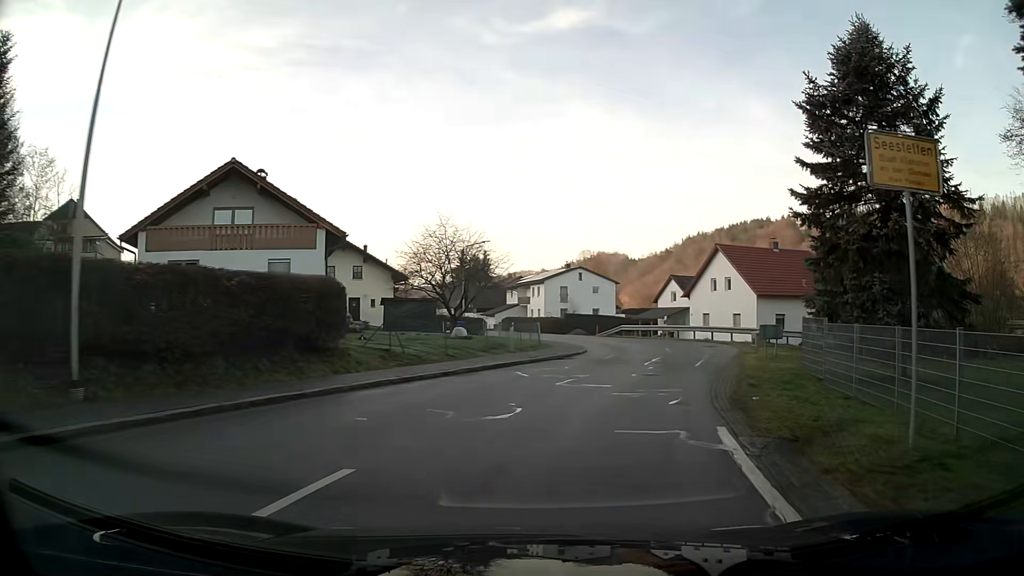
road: tertiary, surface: asphalt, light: Day
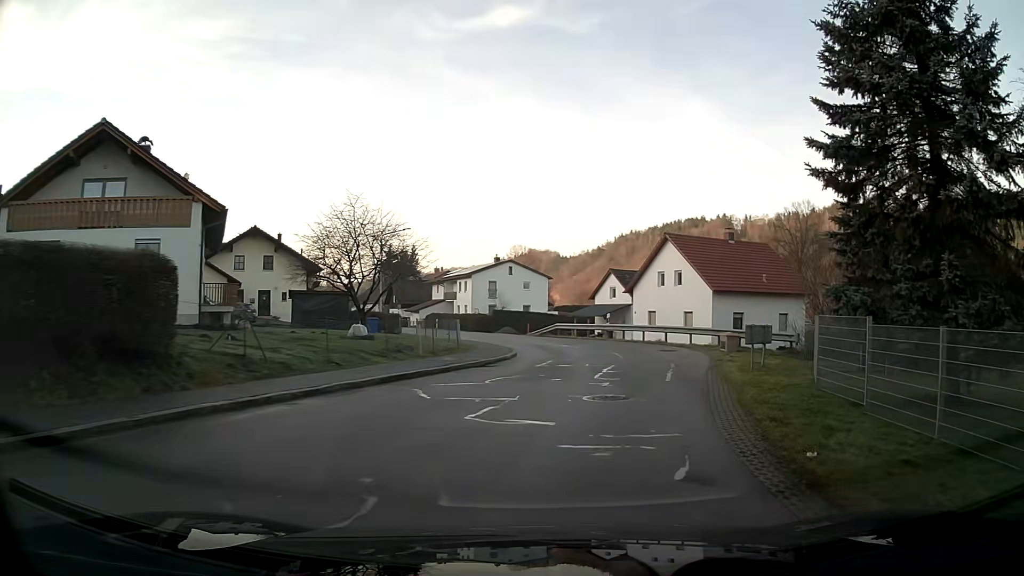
(+0.3, +5.5) m; +6°
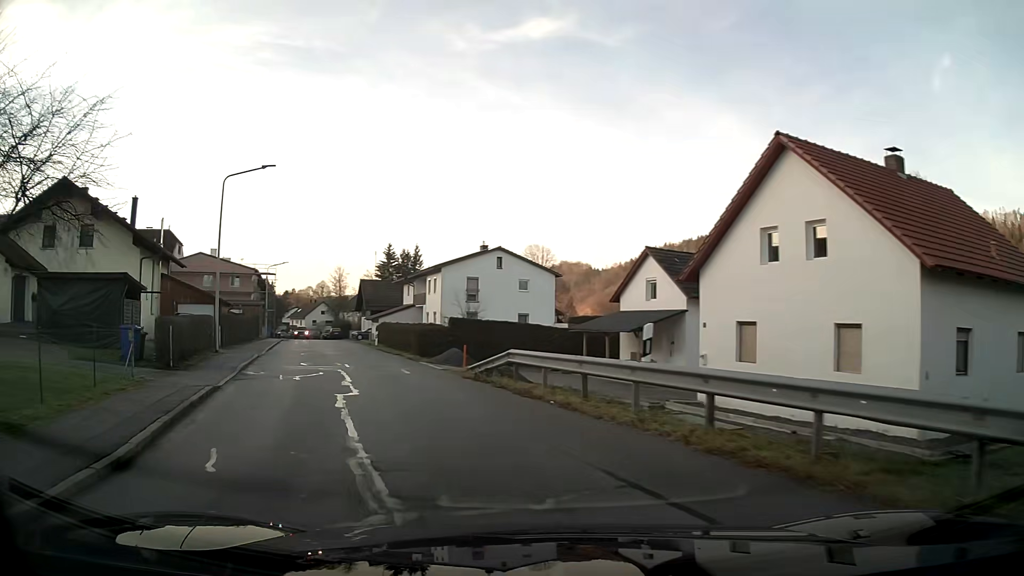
(+1.6, +24.9) m; -7°
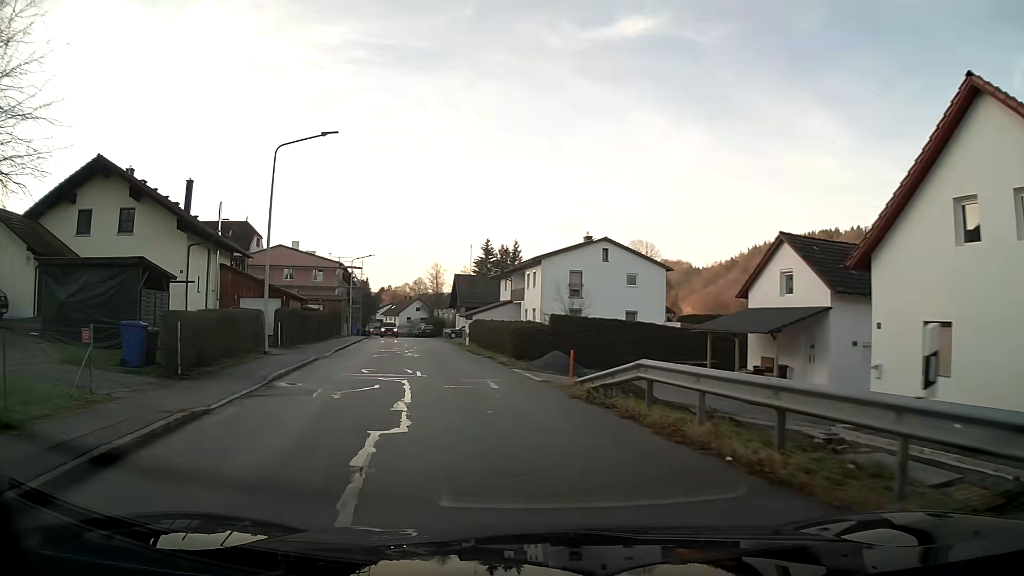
(-0.3, +5.0) m; -7°
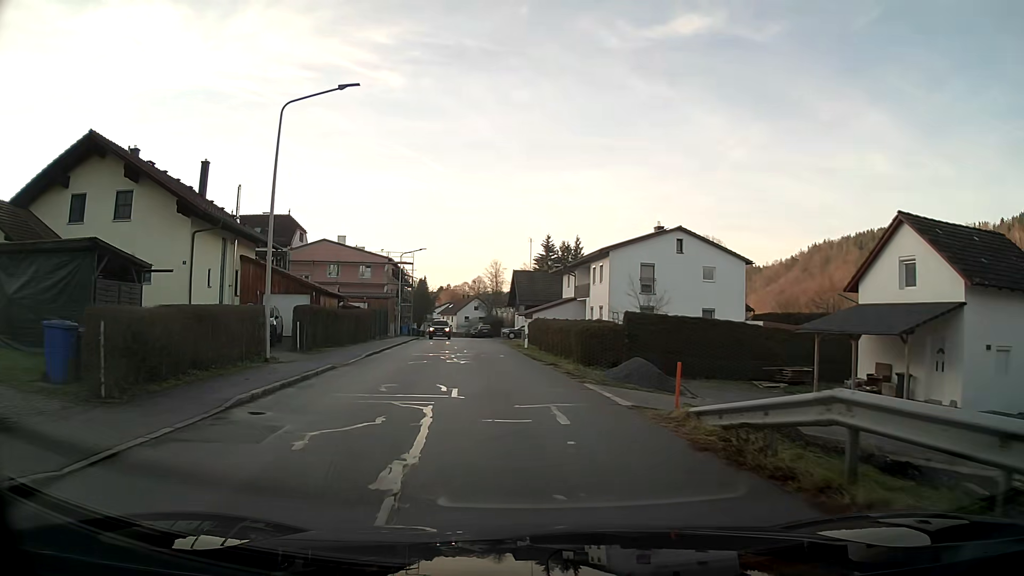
(-0.2, +5.1) m; -4°
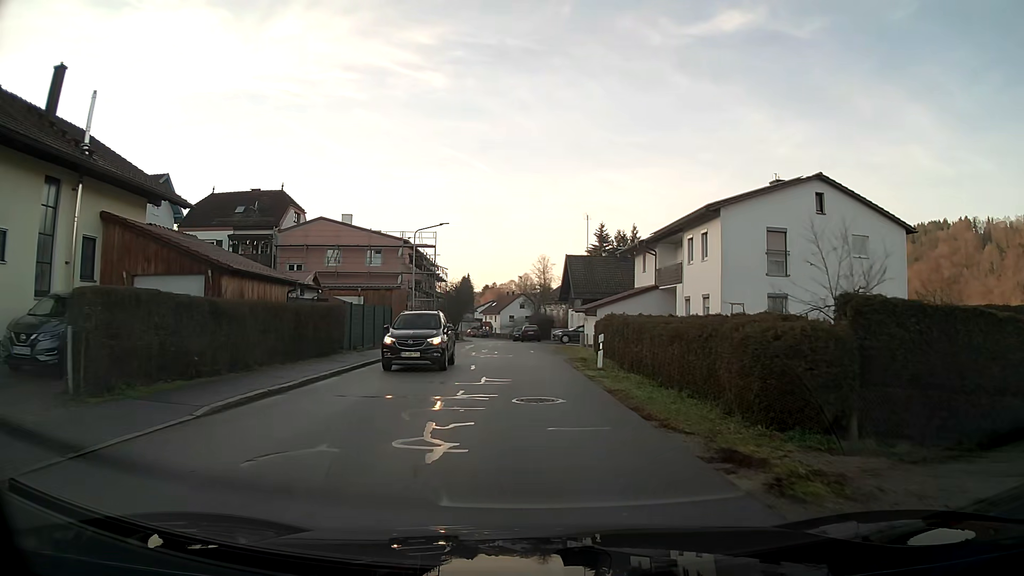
(-0.7, +15.7) m; -4°
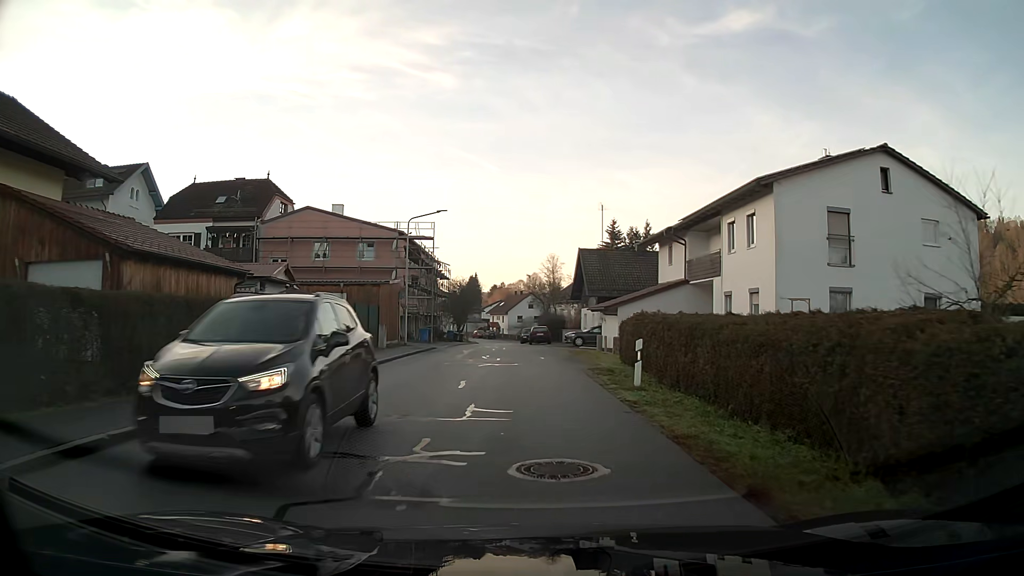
(0.0, +5.4) m; -1°
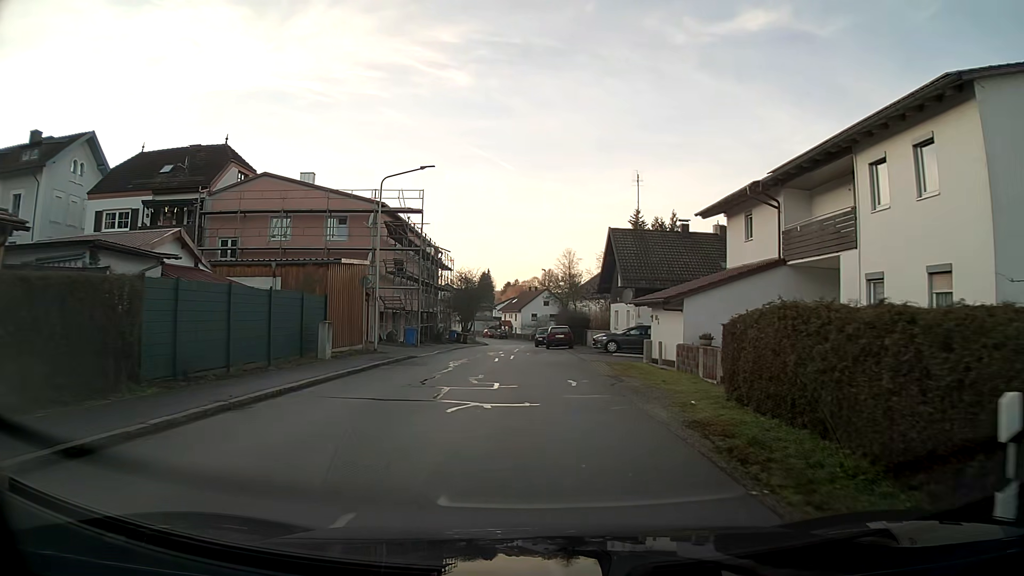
(-0.1, +10.9) m; -1°
(0, +10) (0, +20) (-1, +30) (-2, +40) (-2, +50) (-2, +60) (-2, +70) (-3, +80) (-4, +90) (-5, +100) m
